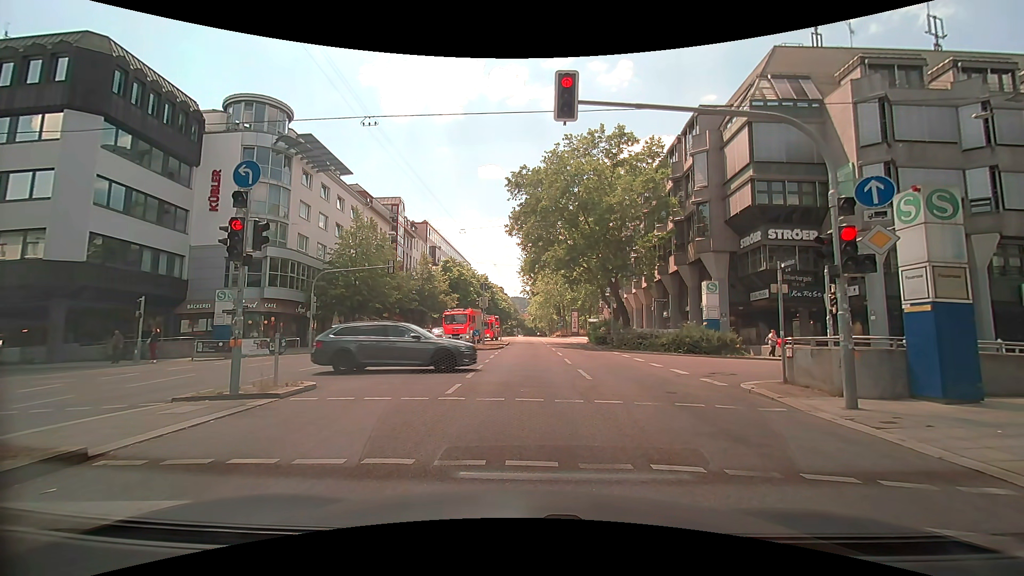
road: secondary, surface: asphalt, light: Day
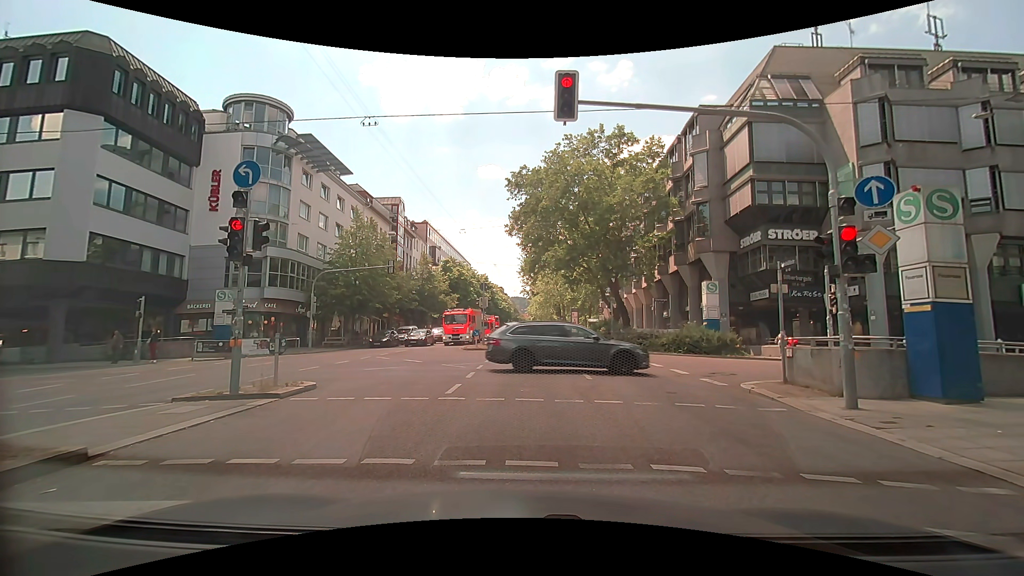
(0.0, 0.0) m; 0°
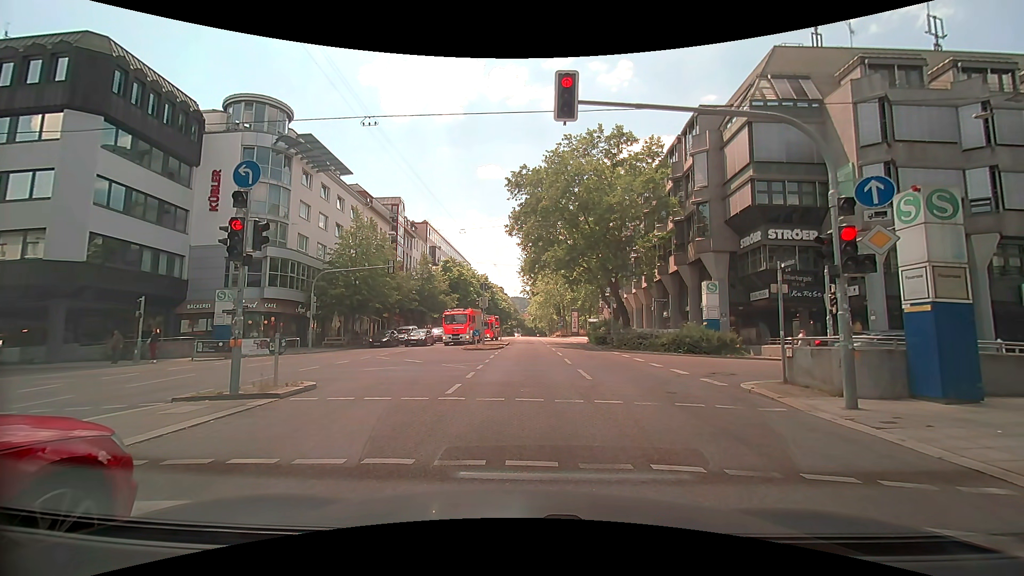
(0.0, 0.0) m; 0°
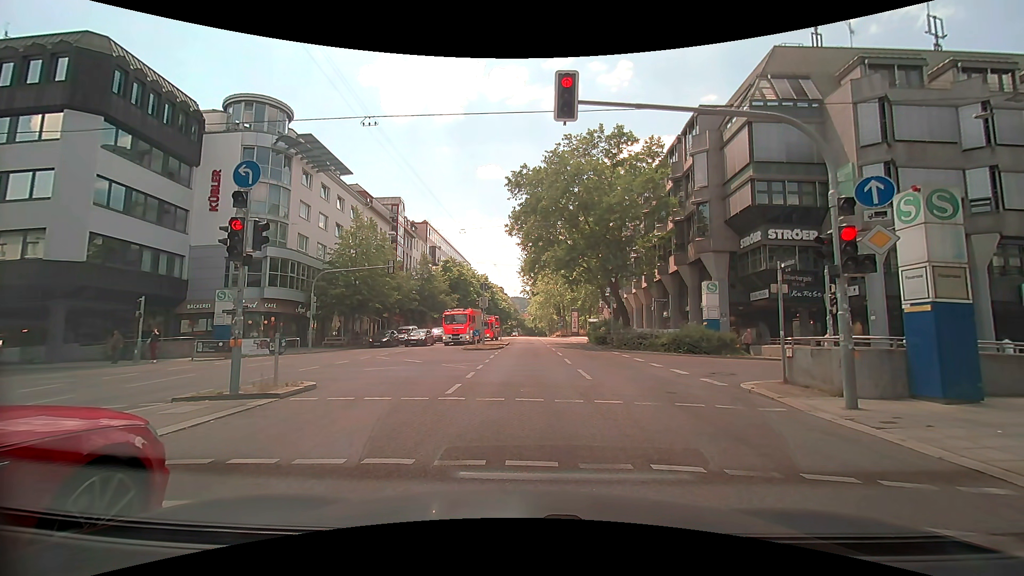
(0.0, 0.0) m; 0°
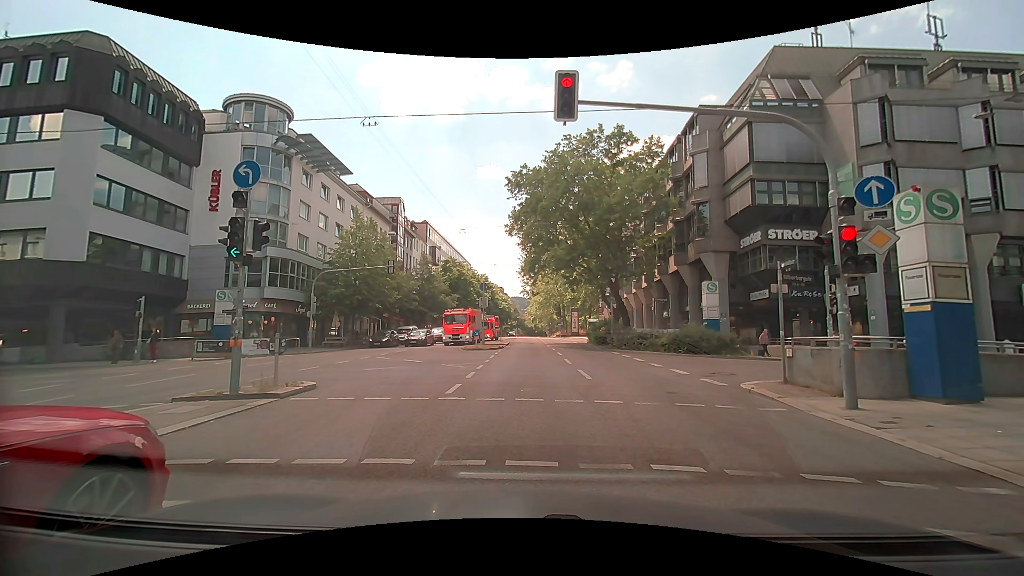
(0.0, 0.0) m; 0°
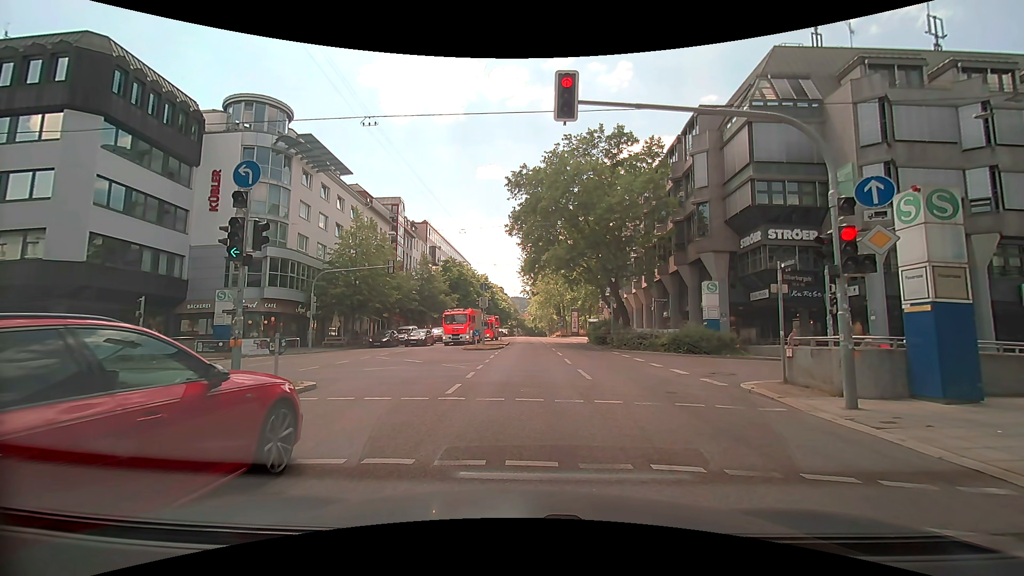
(0.0, 0.0) m; 0°
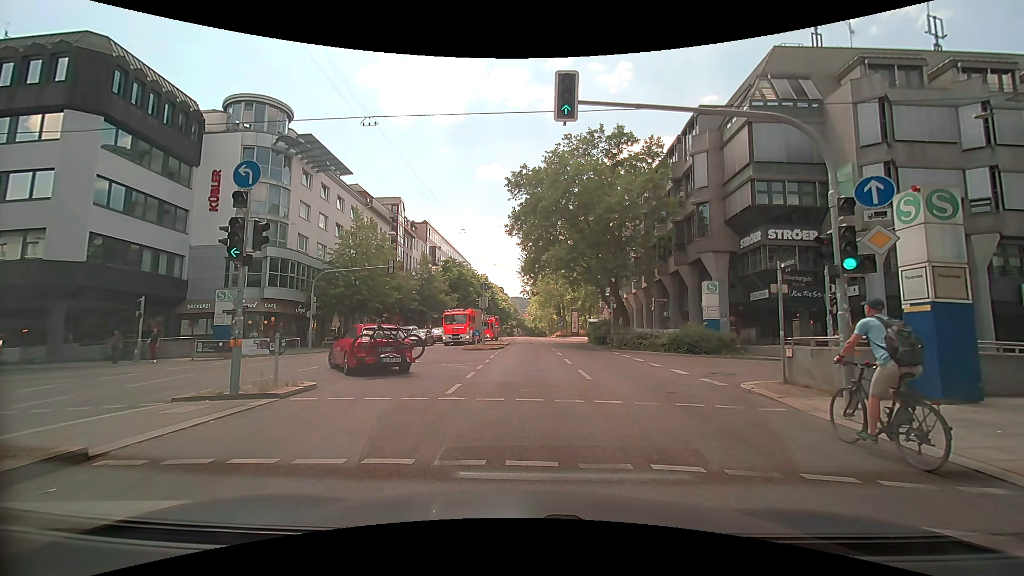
(0.0, 0.0) m; 0°
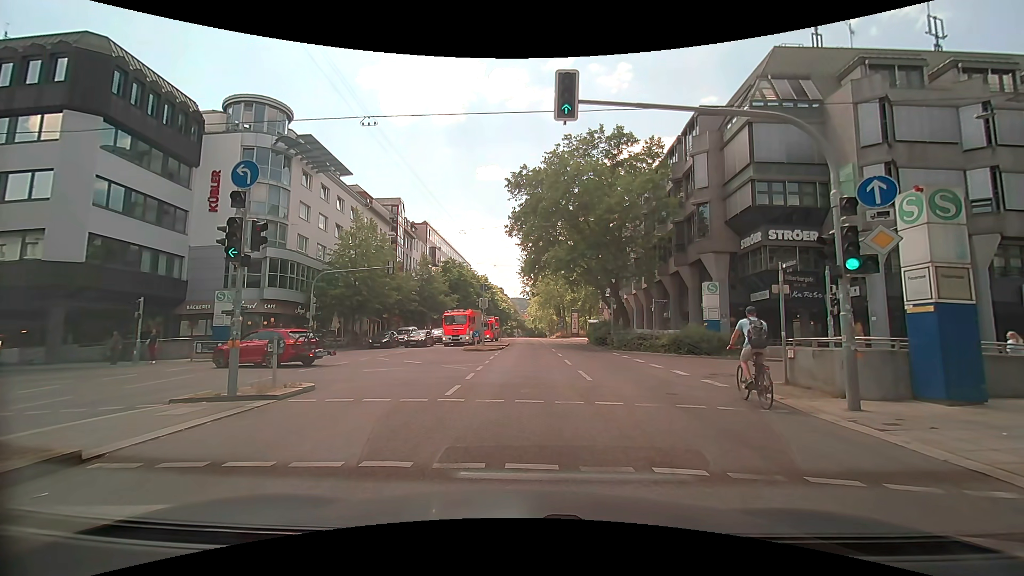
(0.0, 0.0) m; 0°
(0, +10) (0, +20) (-1, +30) (-1, +40) (-1, +50) (-1, +60) (-1, +70) (-2, +80) (-2, +90) (-2, +100) m
